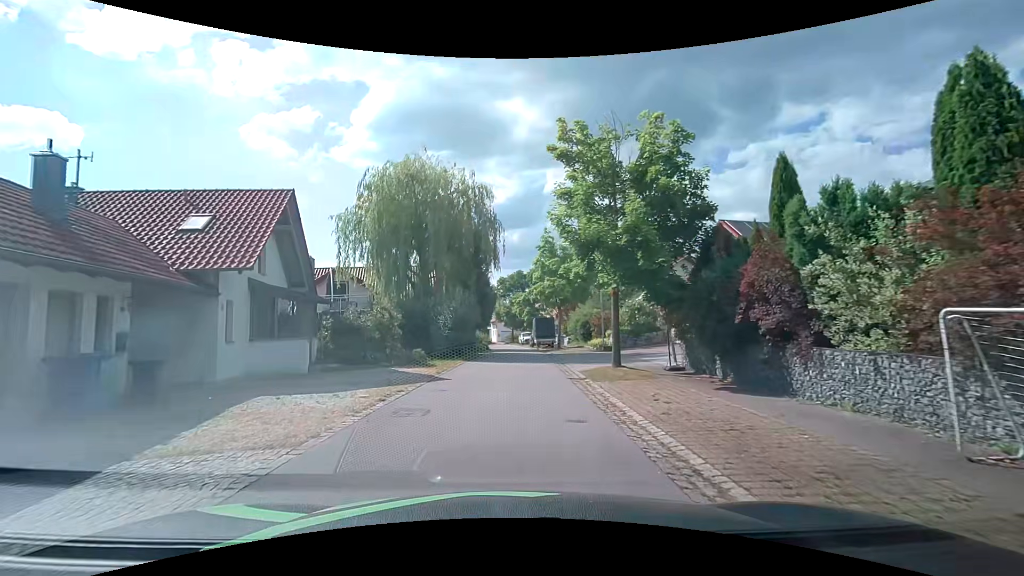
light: Day
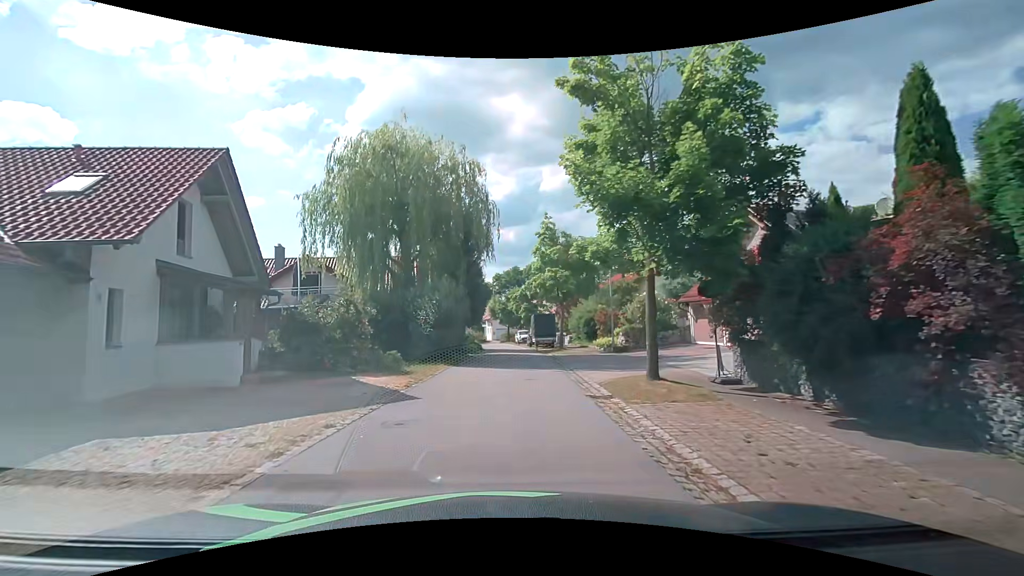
(0.0, +4.2) m; +1°
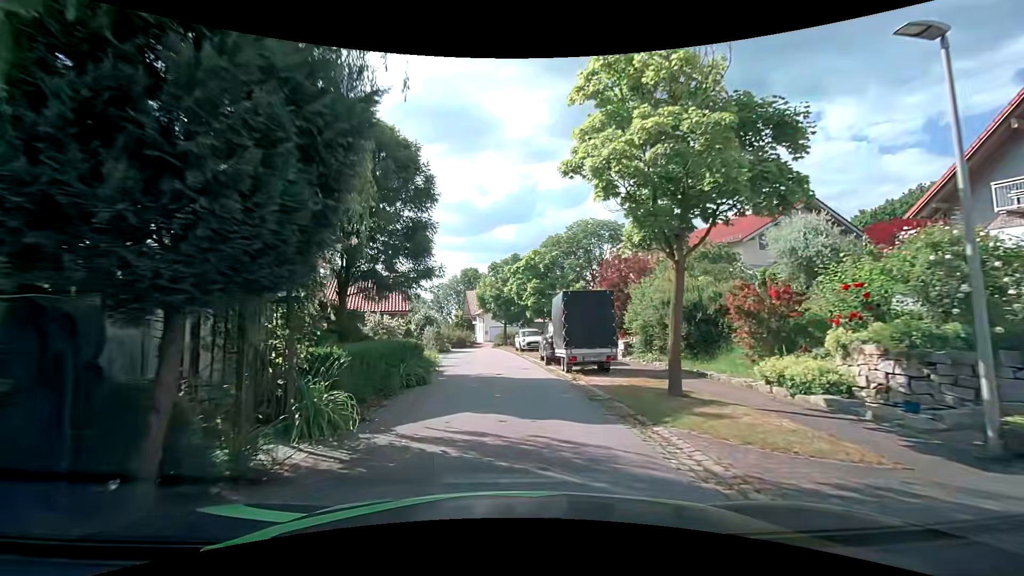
(+0.2, +21.6) m; +1°
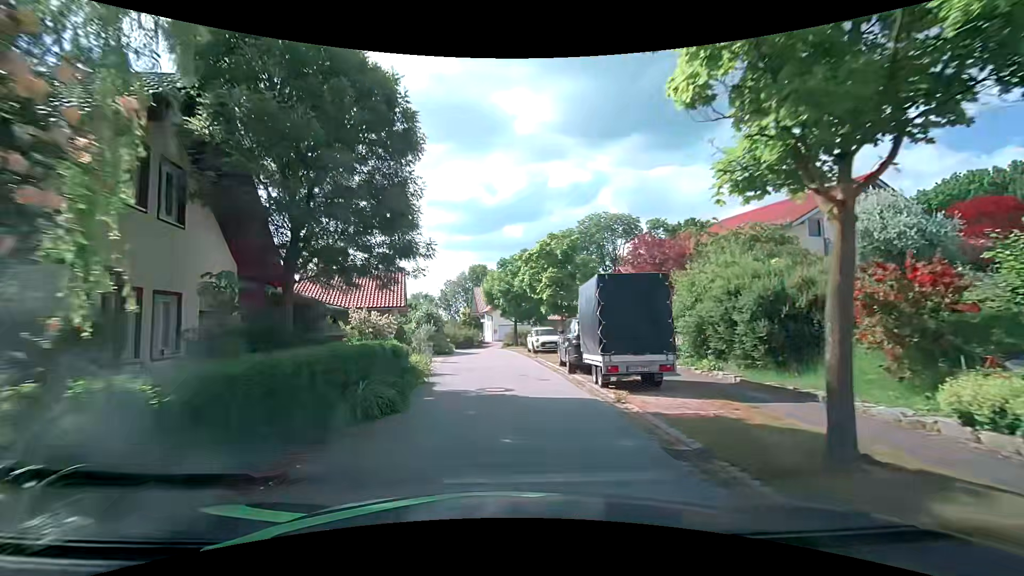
(-0.1, +4.3) m; -2°
